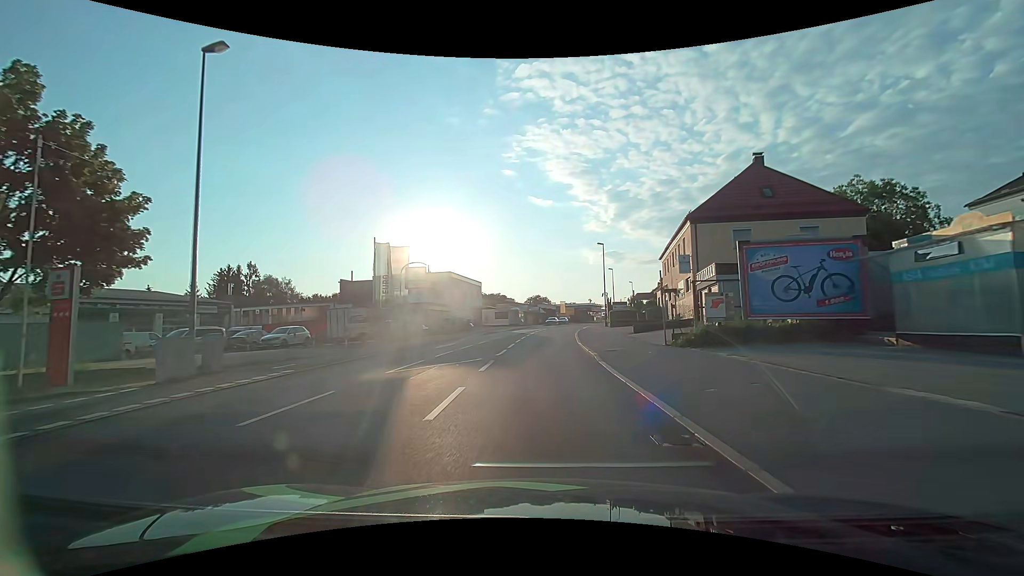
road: tertiary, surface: asphalt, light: Day
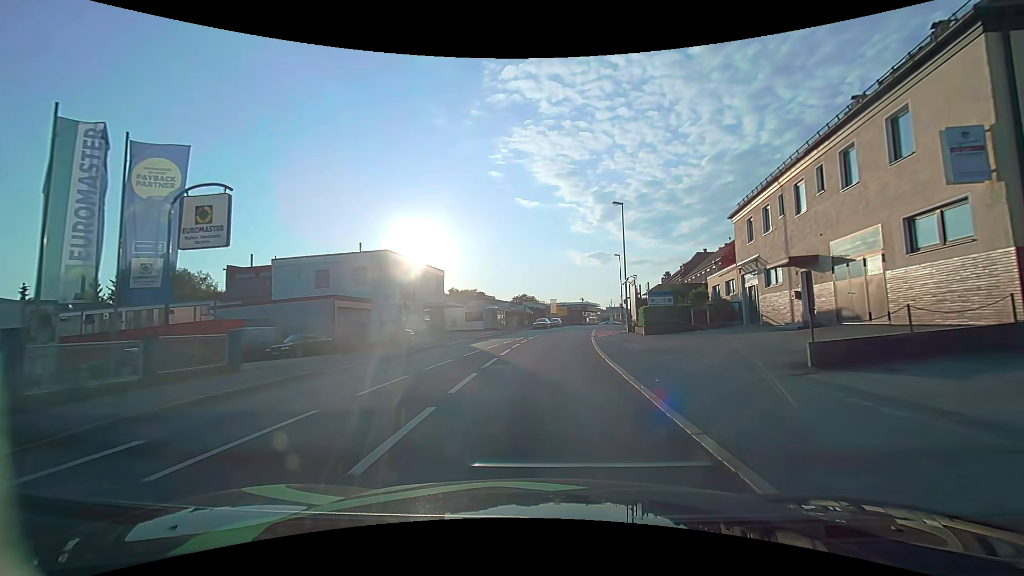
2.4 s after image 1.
(+0.2, +22.3) m; +2°
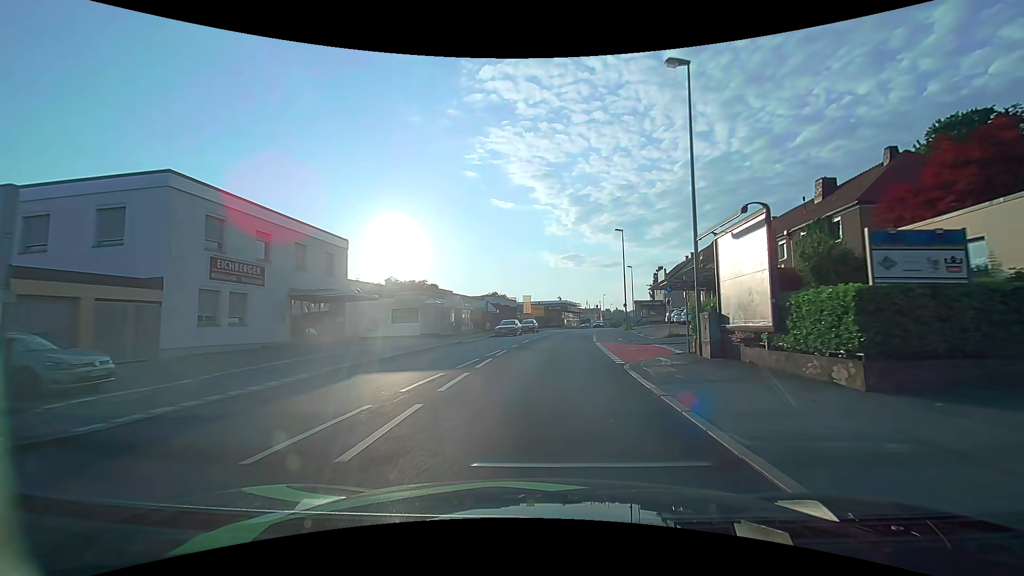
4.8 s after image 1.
(+0.5, +22.5) m; +2°
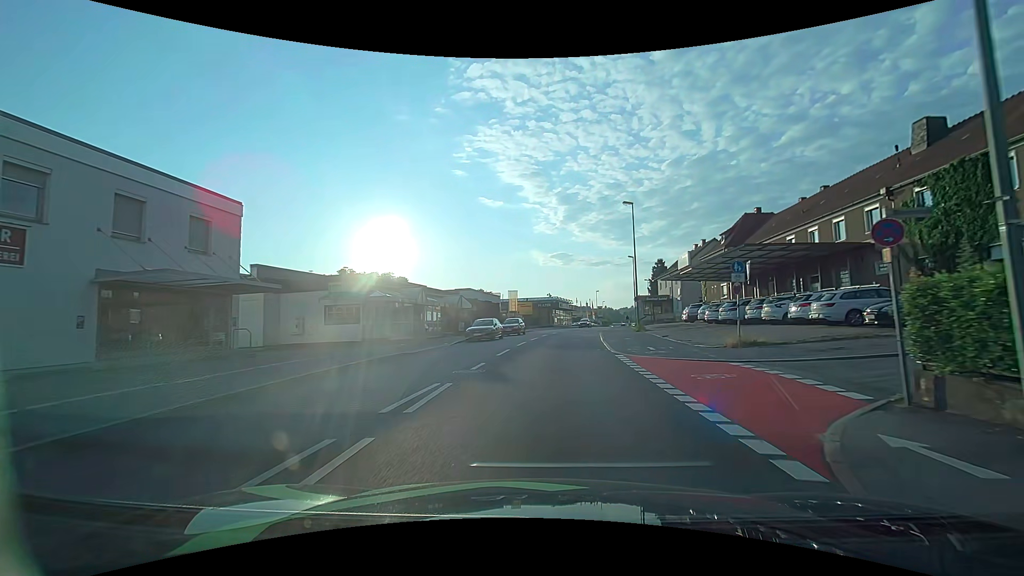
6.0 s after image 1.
(+0.2, +11.3) m; +2°
